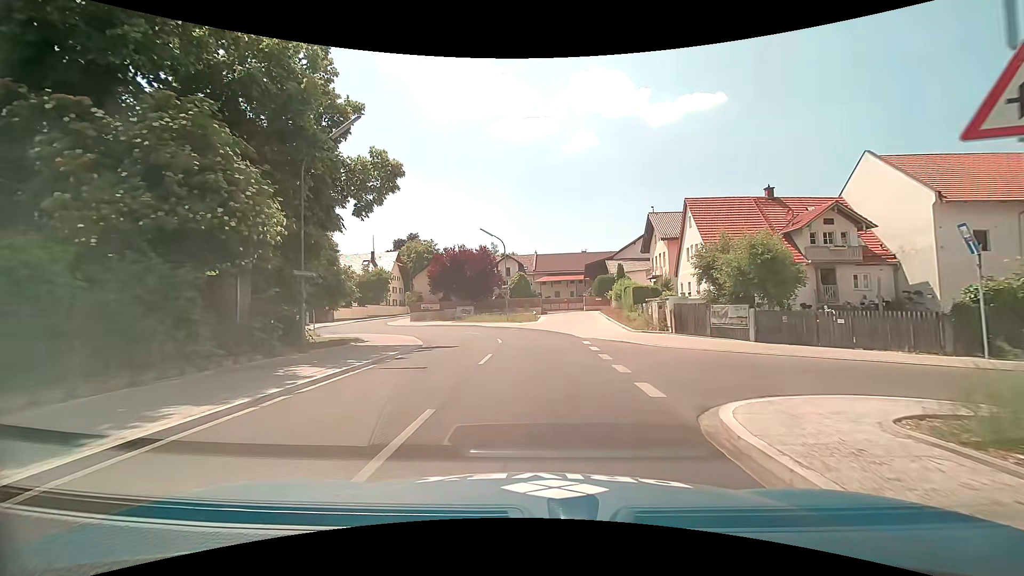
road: tertiary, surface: asphalt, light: Day
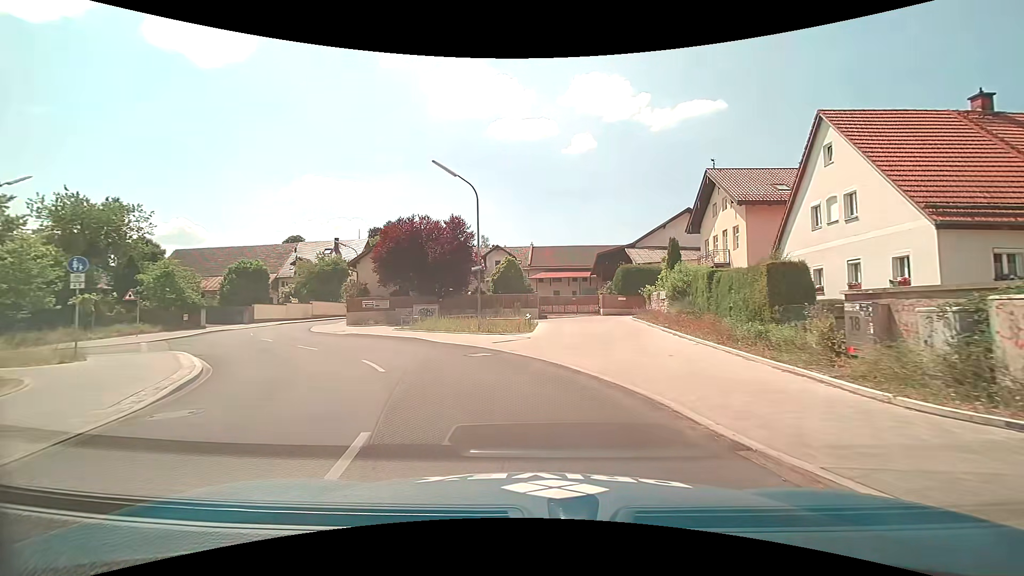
(+0.1, +19.1) m; 0°
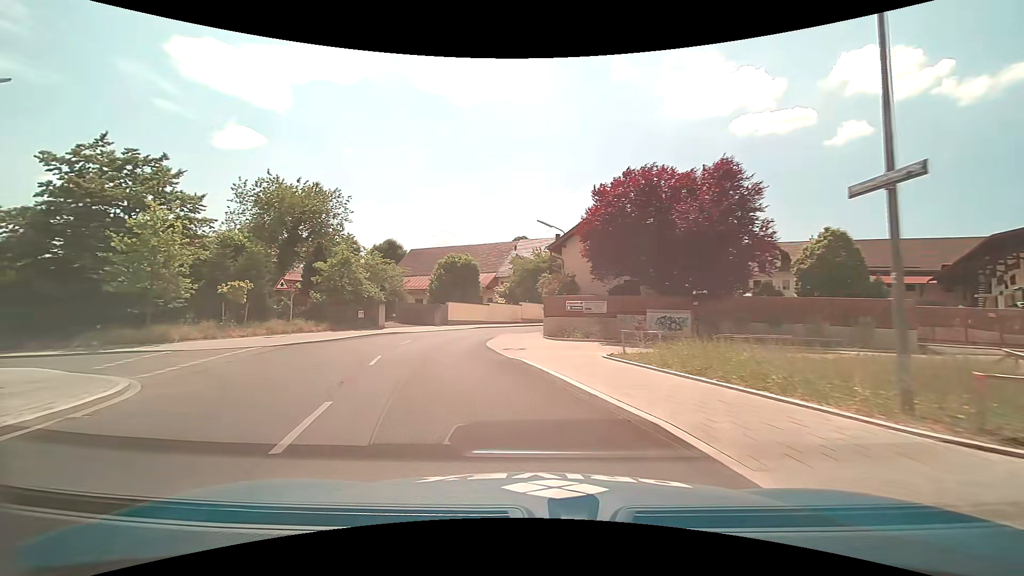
(-2.8, +16.0) m; -25°
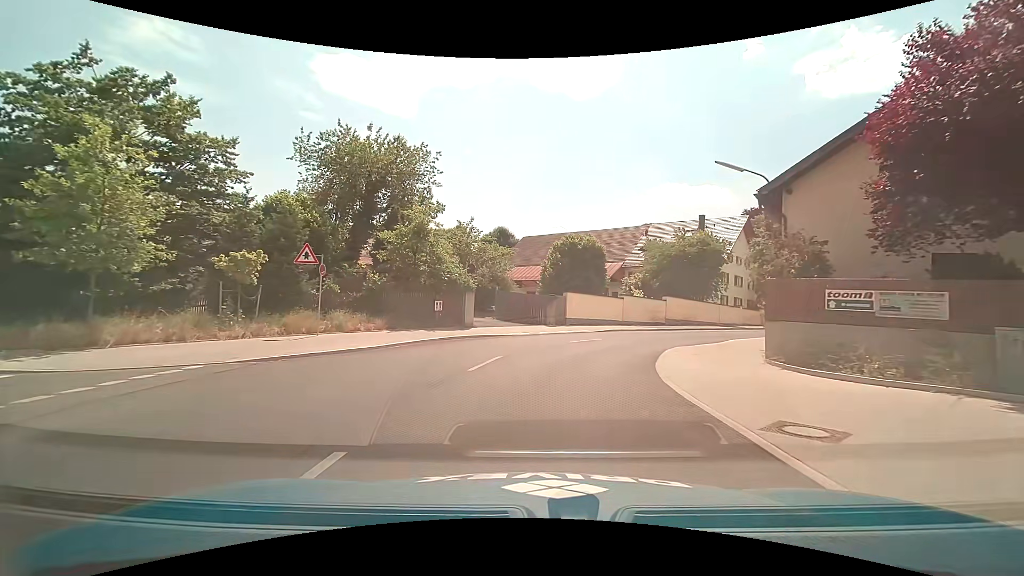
(-2.0, +12.7) m; -13°
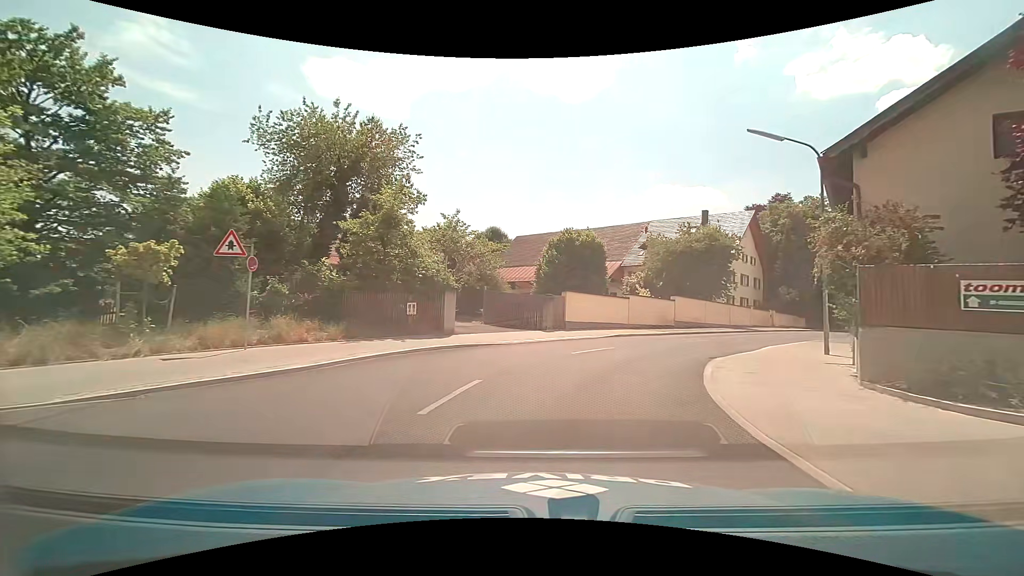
(0.0, +4.2) m; +1°
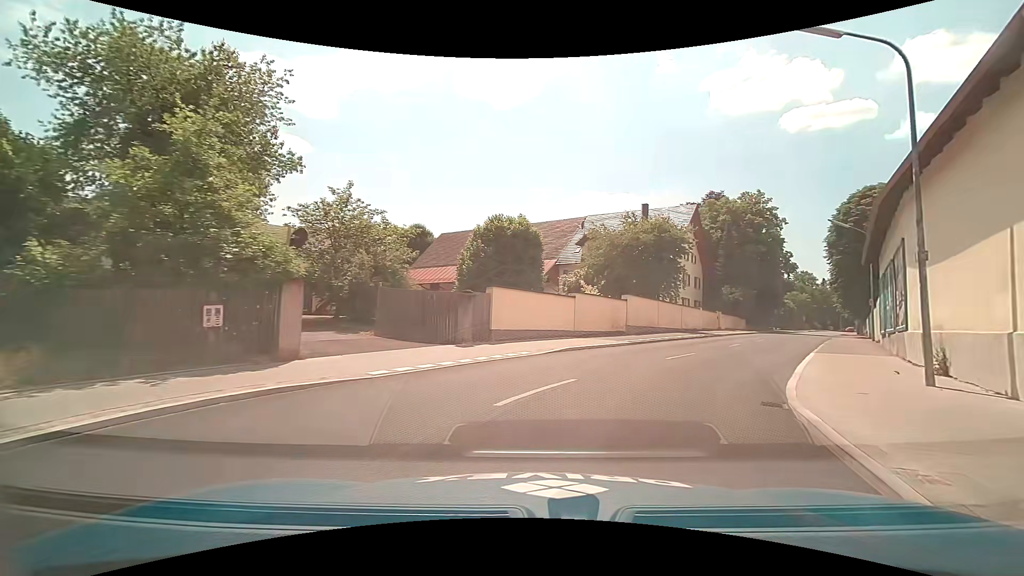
(+0.4, +8.0) m; +7°
(+2, +10) (+7, +18) (+12, +27) (+17, +35) (+23, +44) (+28, +52) (+33, +61) (+39, +69) (+44, +78) (+49, +86) m
